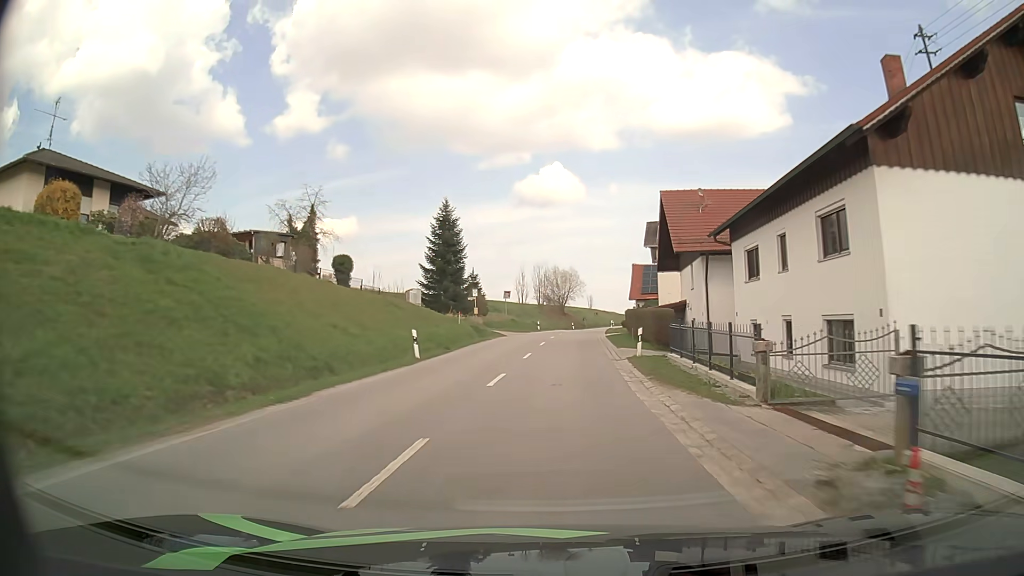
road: secondary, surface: asphalt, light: Day
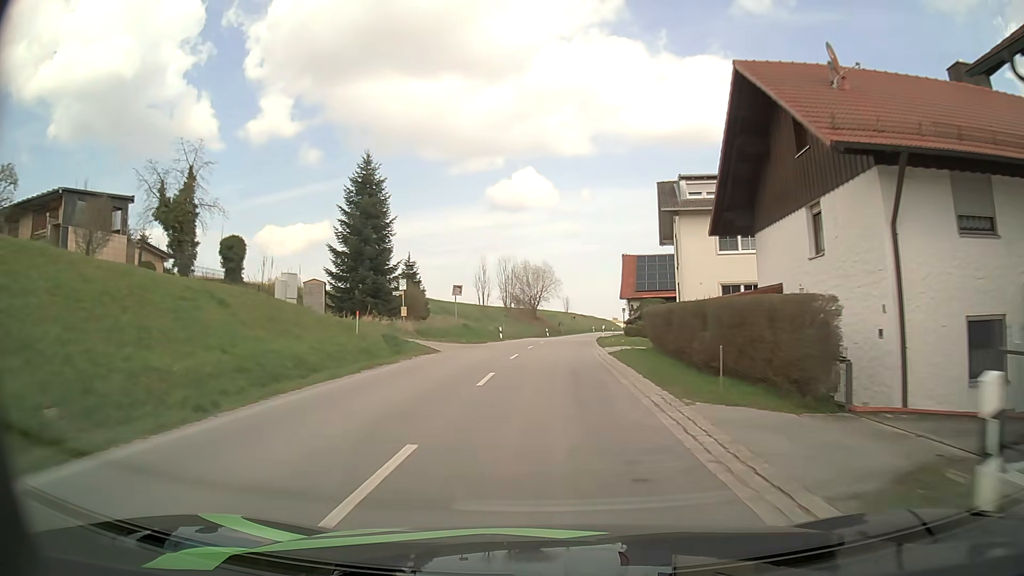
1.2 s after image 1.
(+0.5, +18.7) m; +3°
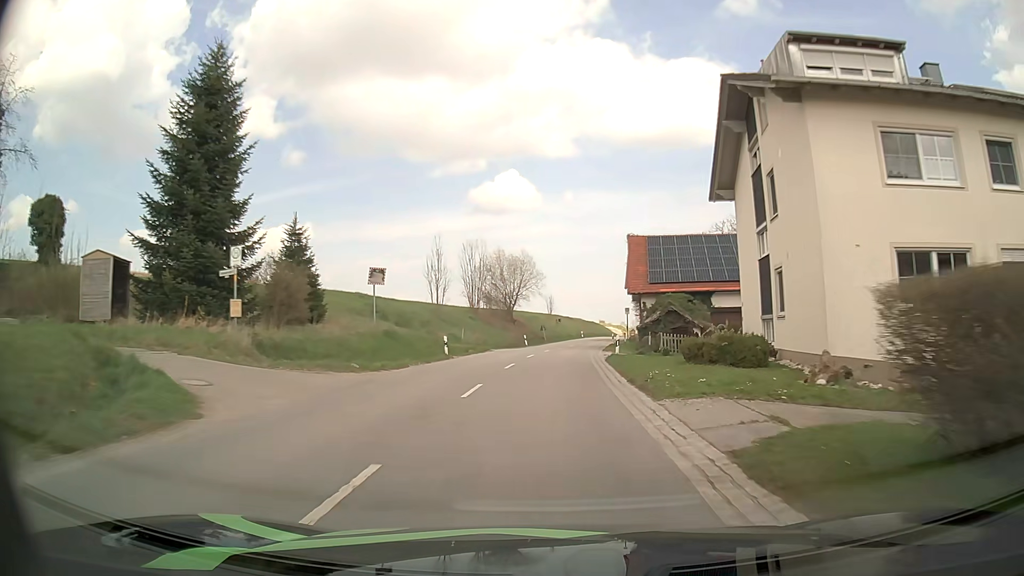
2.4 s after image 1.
(+0.2, +19.0) m; +2°
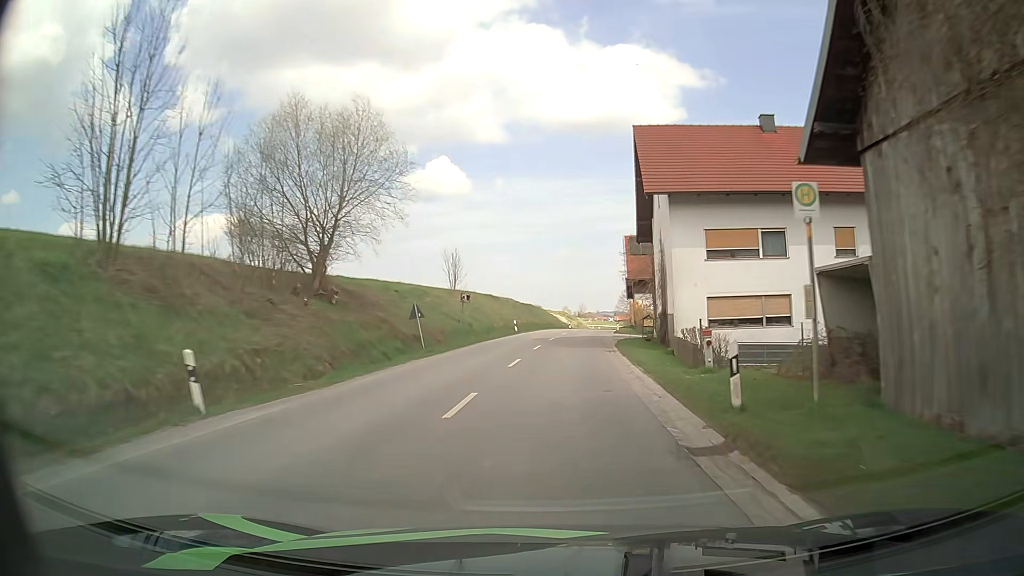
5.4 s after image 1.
(+1.7, +48.8) m; +5°
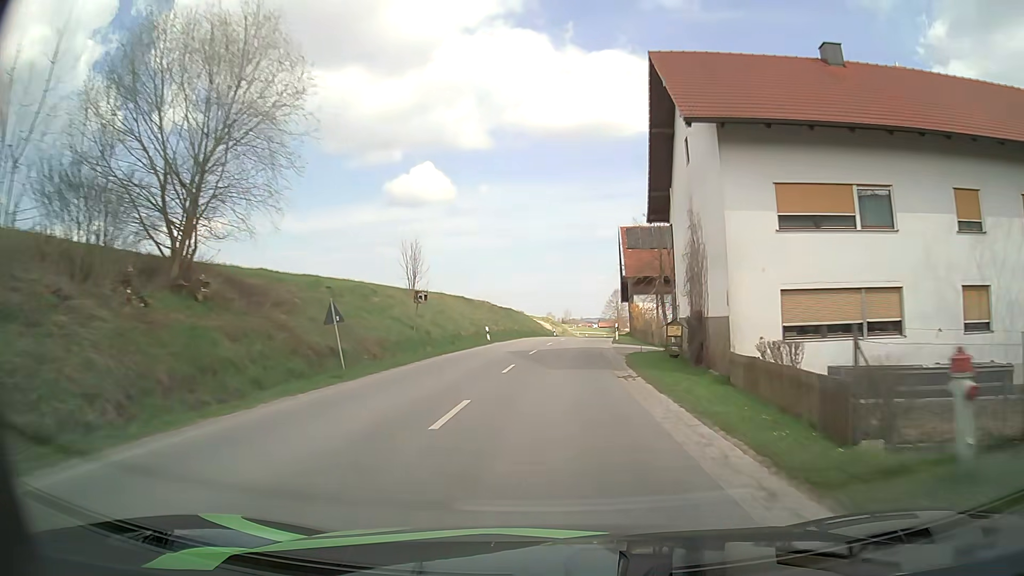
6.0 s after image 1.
(+0.1, +10.1) m; +2°
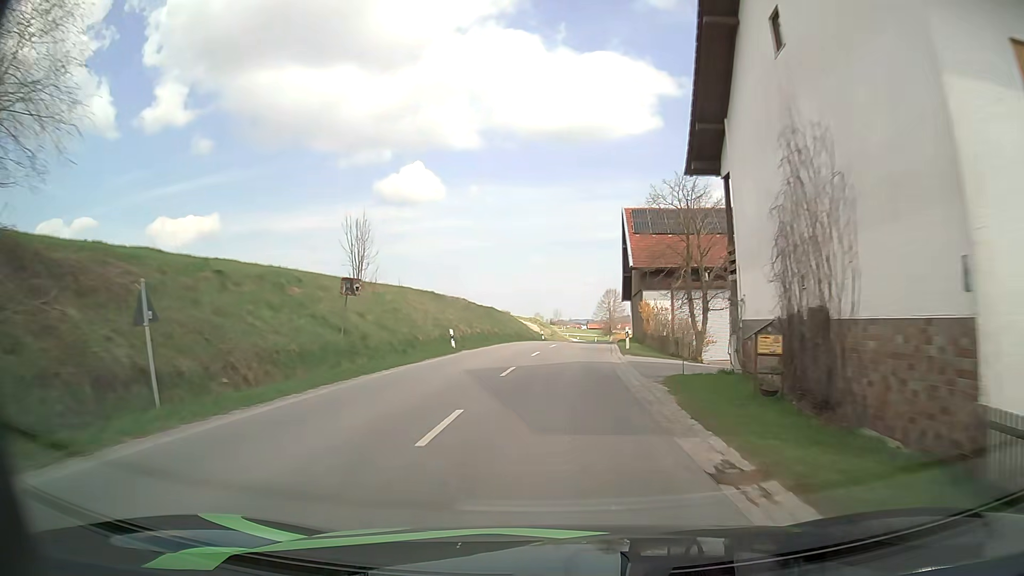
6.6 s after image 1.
(+0.1, +10.1) m; +1°
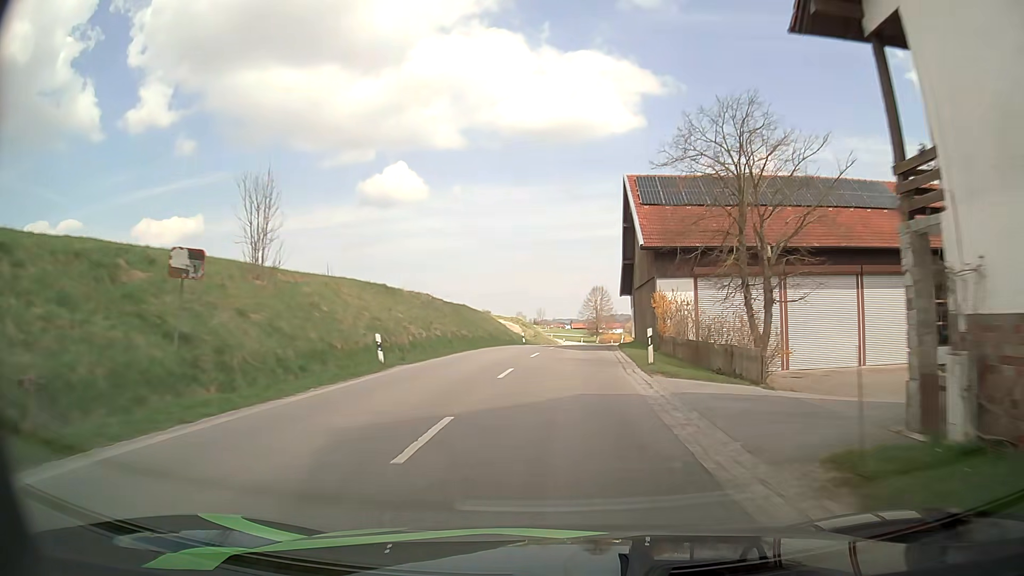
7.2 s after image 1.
(+0.1, +10.1) m; +1°
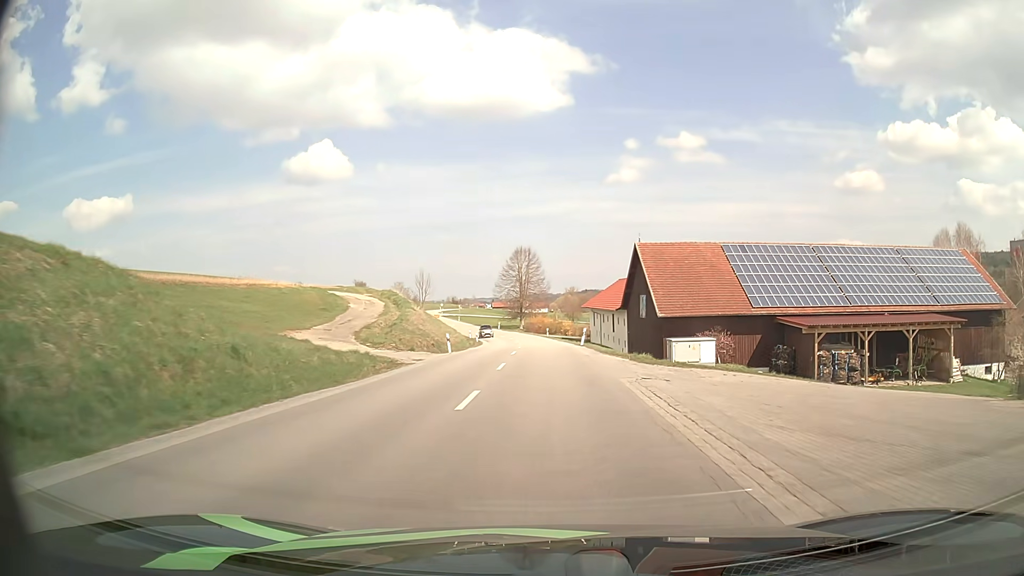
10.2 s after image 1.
(+3.2, +50.0) m; +6°
(0, +10) (0, +20) (0, +30) (0, +40) (0, +50) (0, +60) (-1, +70) (-3, +80) (-4, +90) (-7, +99) m
